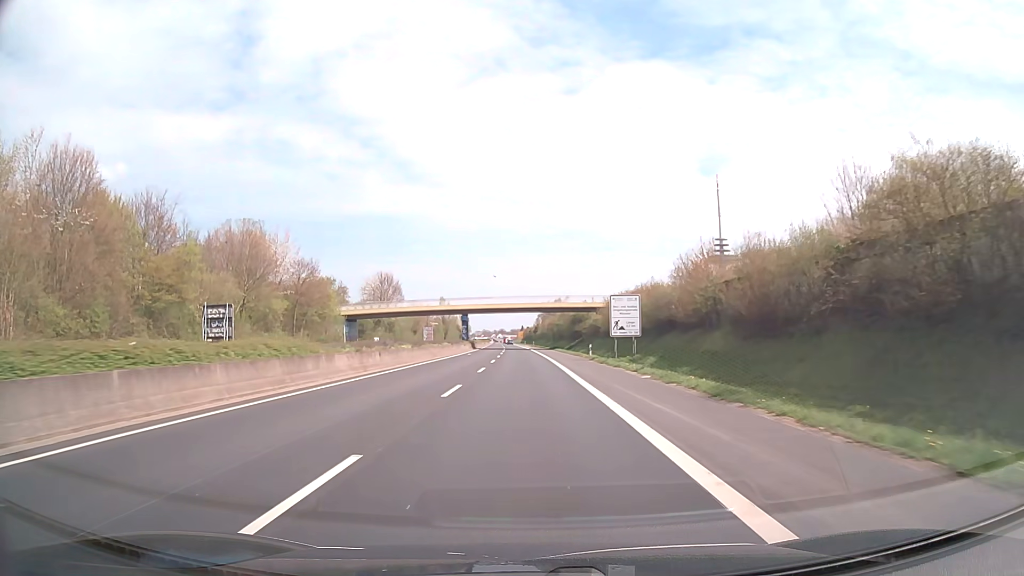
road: trunk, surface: asphalt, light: Day
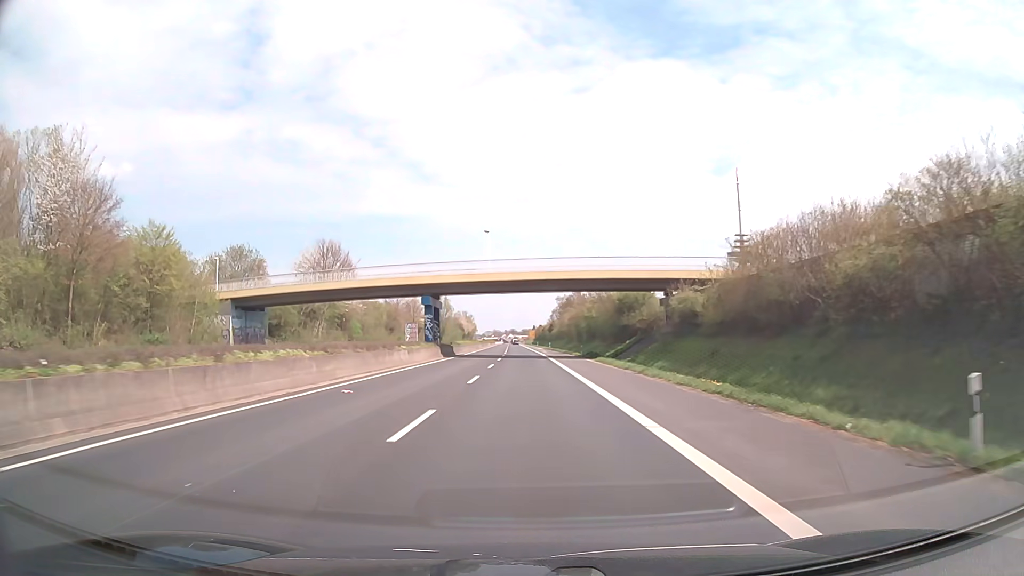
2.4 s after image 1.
(-0.3, +43.2) m; -1°
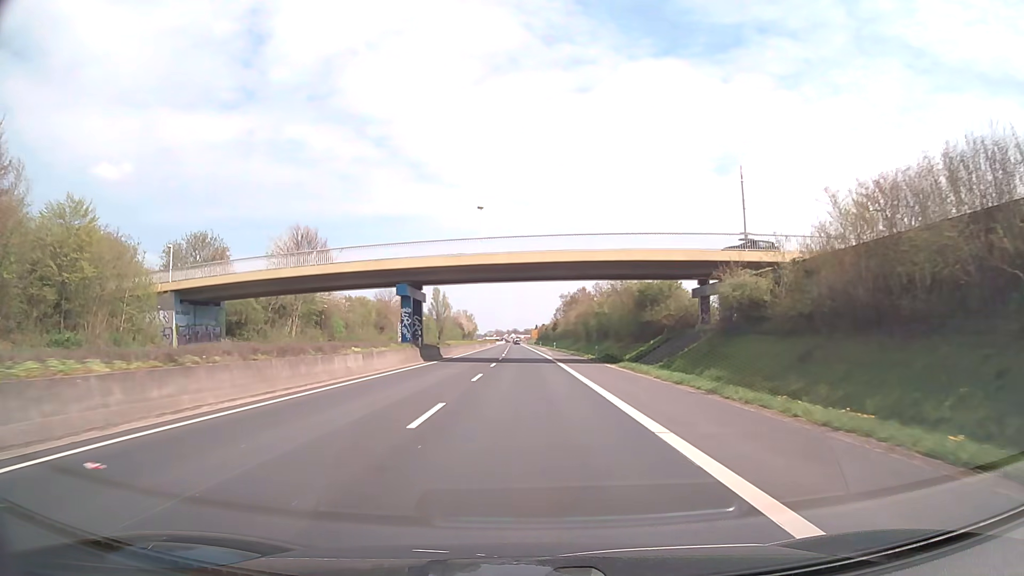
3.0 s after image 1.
(0.0, +10.8) m; 0°
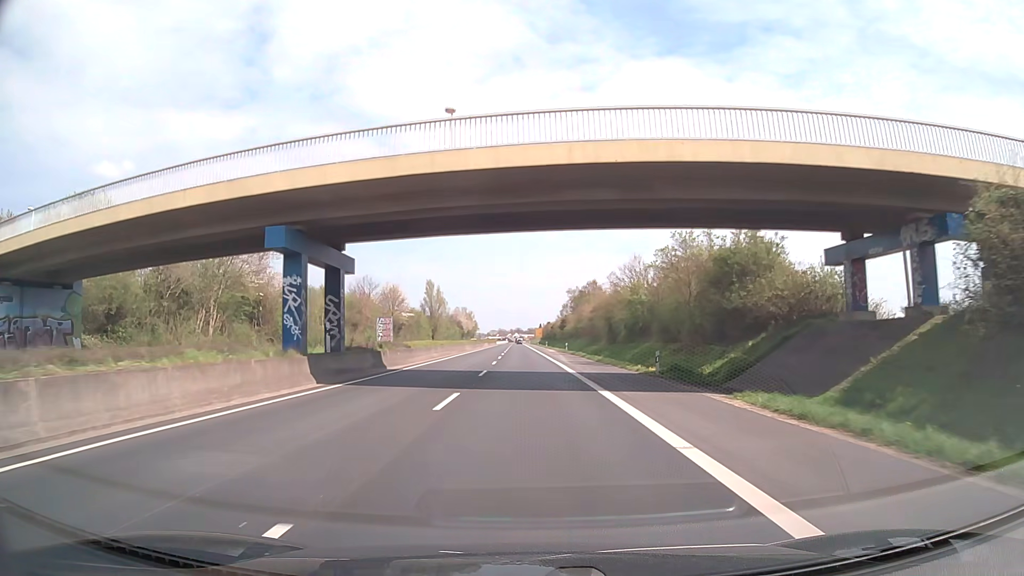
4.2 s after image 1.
(0.0, +21.6) m; 0°
